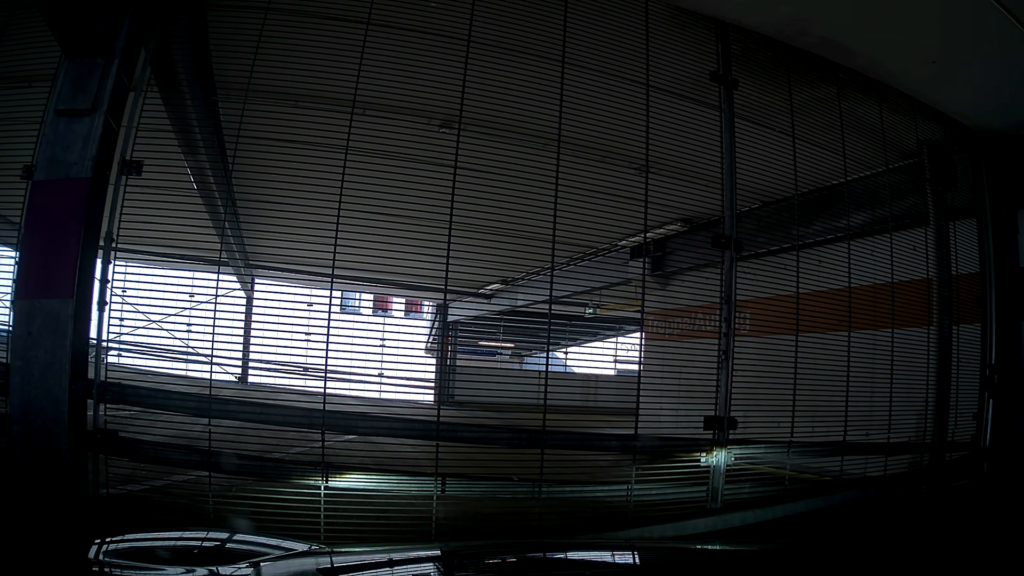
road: service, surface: concrete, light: Day
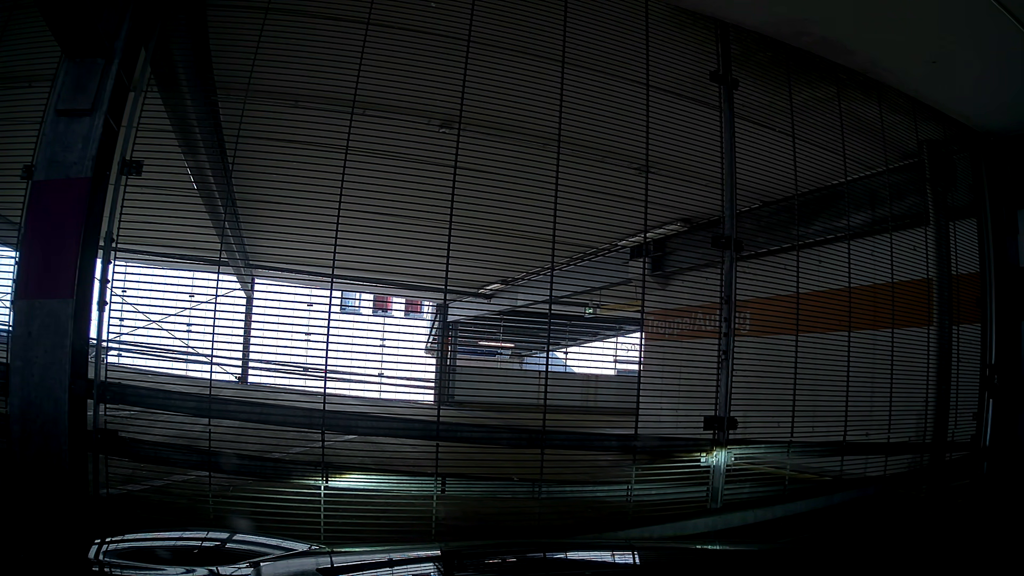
(0.0, 0.0) m; 0°
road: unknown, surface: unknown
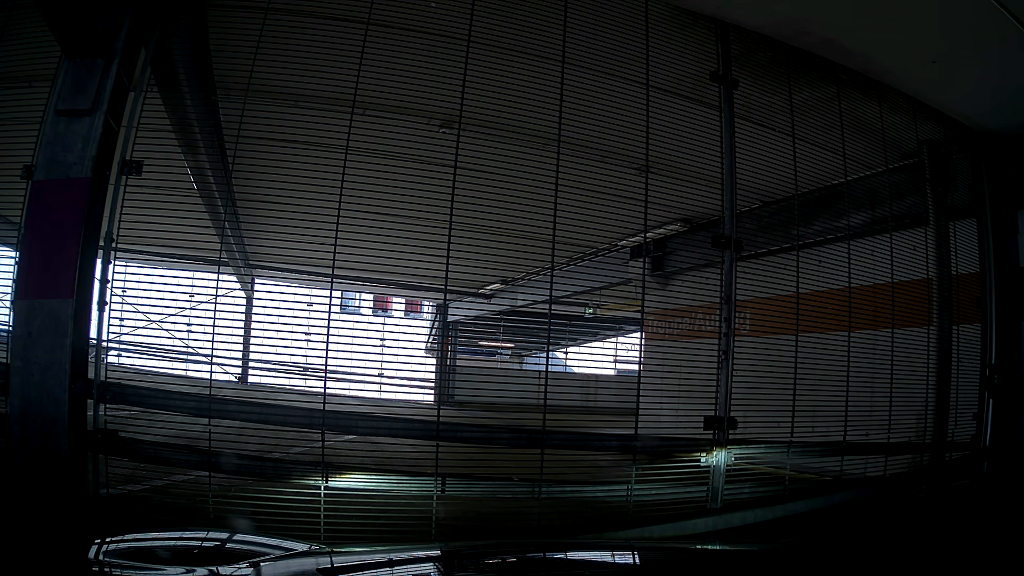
(0.0, 0.0) m; 0°
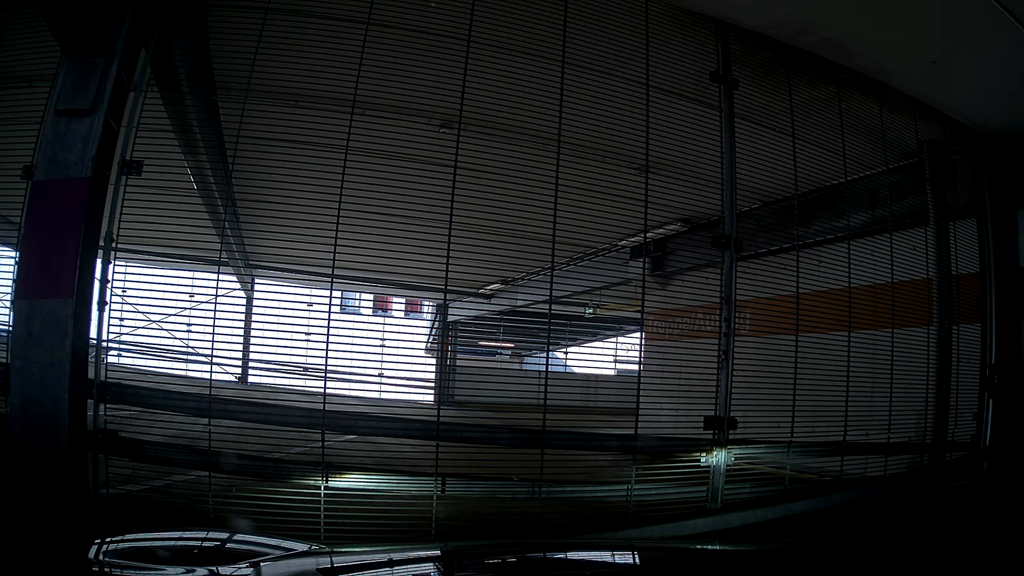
(0.0, 0.0) m; 0°
